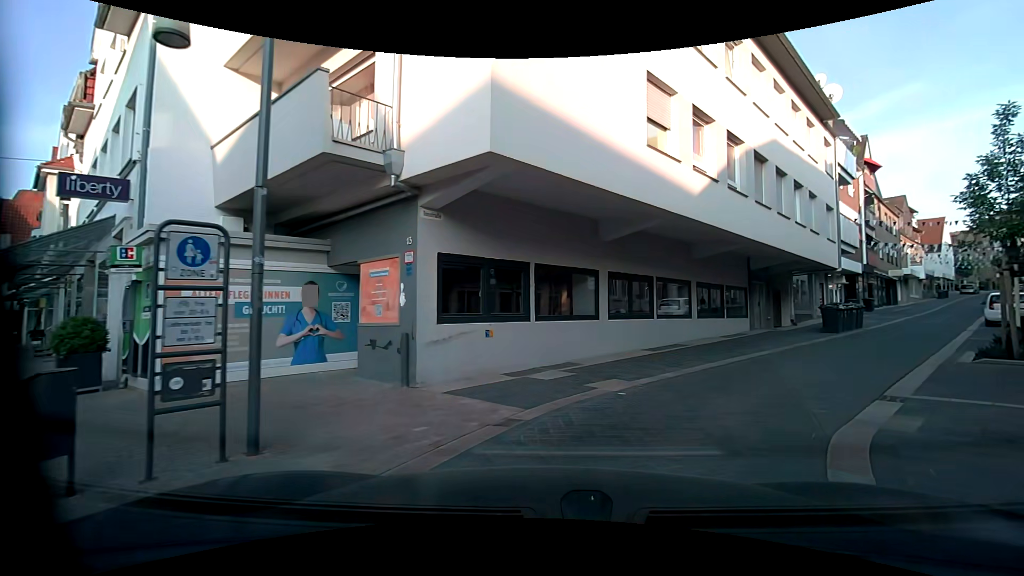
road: residential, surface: paving_stones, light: Day
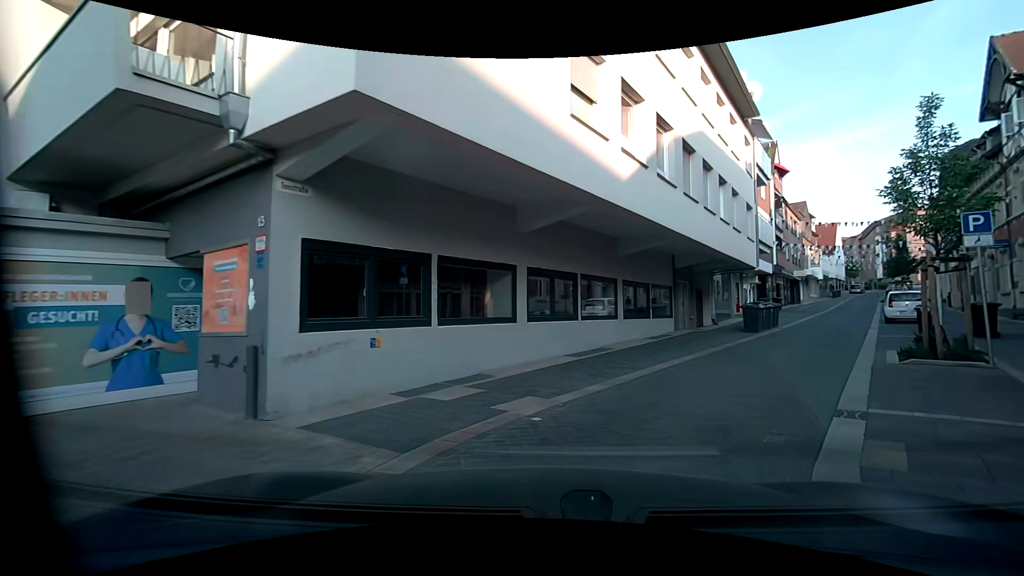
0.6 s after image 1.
(+0.2, +1.8) m; +10°
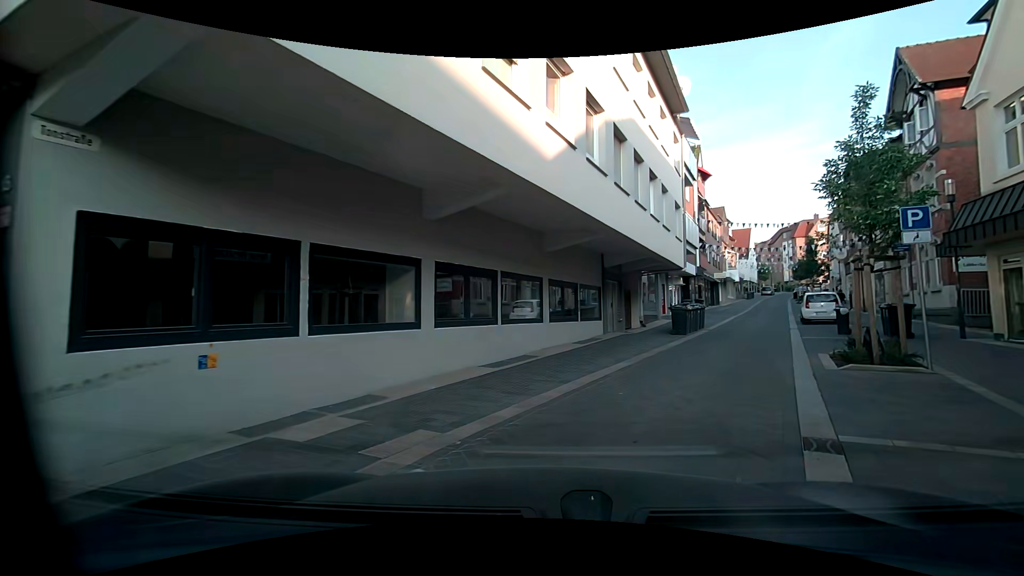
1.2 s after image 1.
(+0.1, +1.7) m; +9°
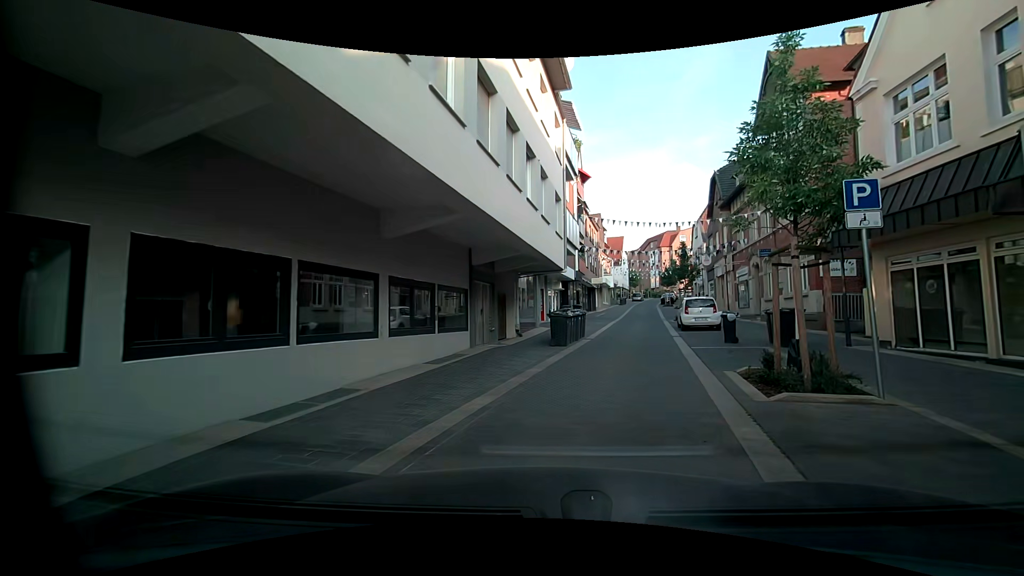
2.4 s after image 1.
(+0.5, +3.7) m; +18°
